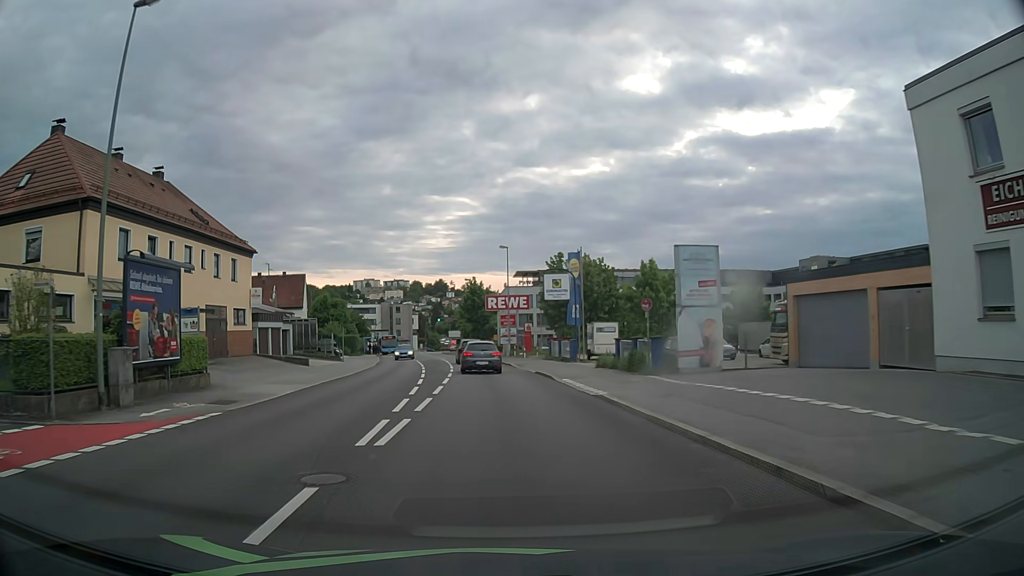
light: Day
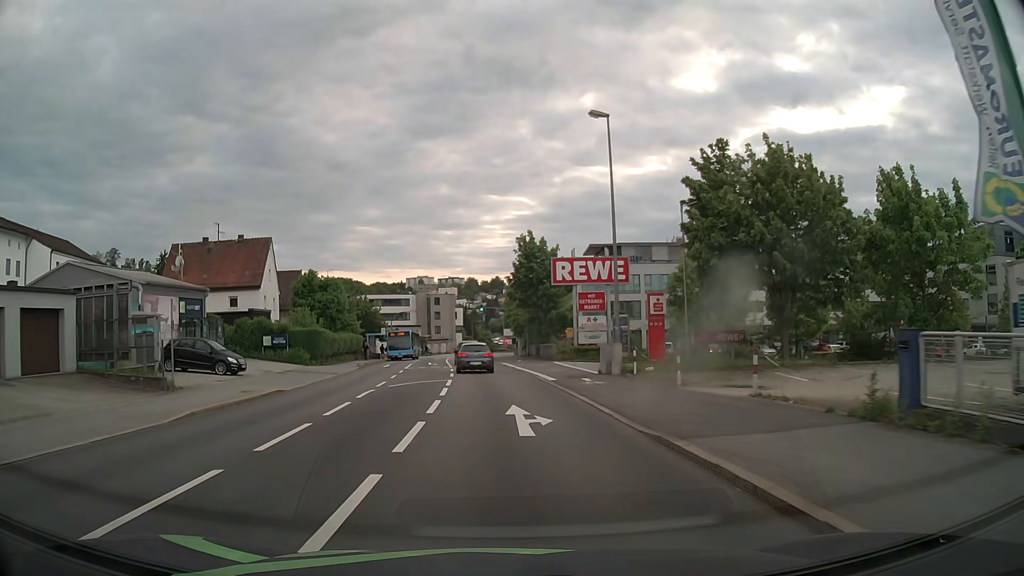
(-1.5, +36.8) m; -5°
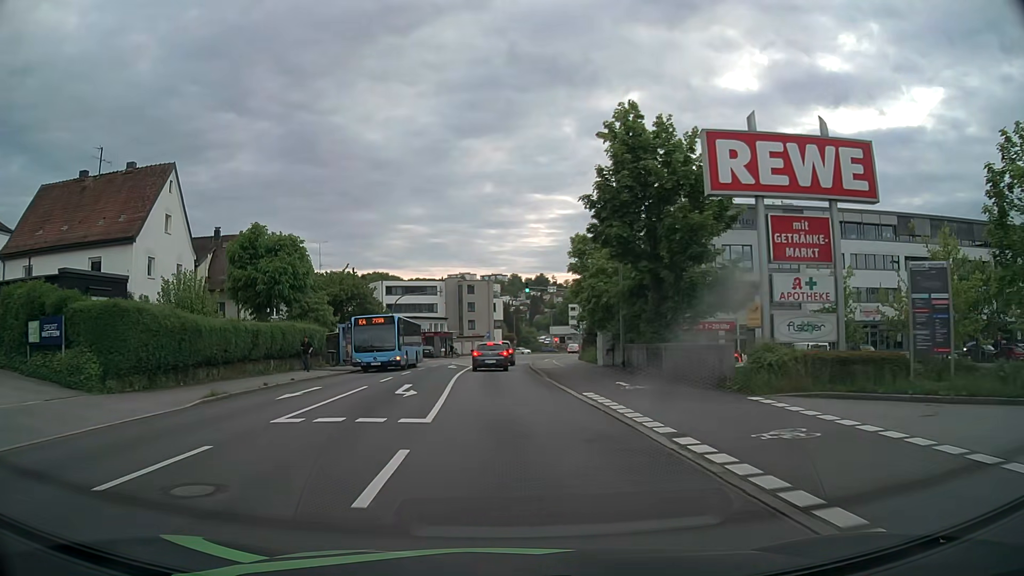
(-1.1, +29.4) m; -4°
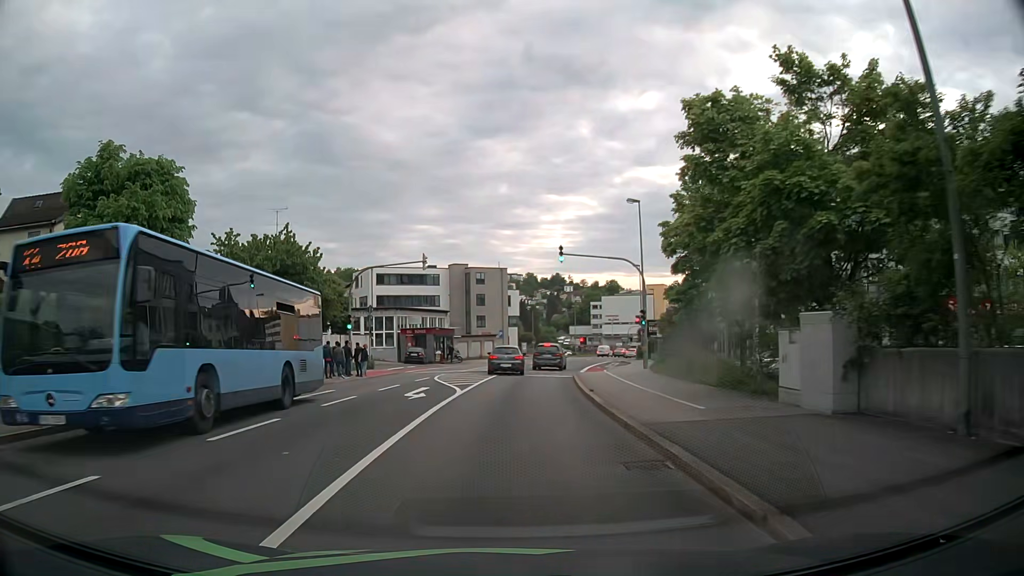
(-0.3, +21.7) m; -1°
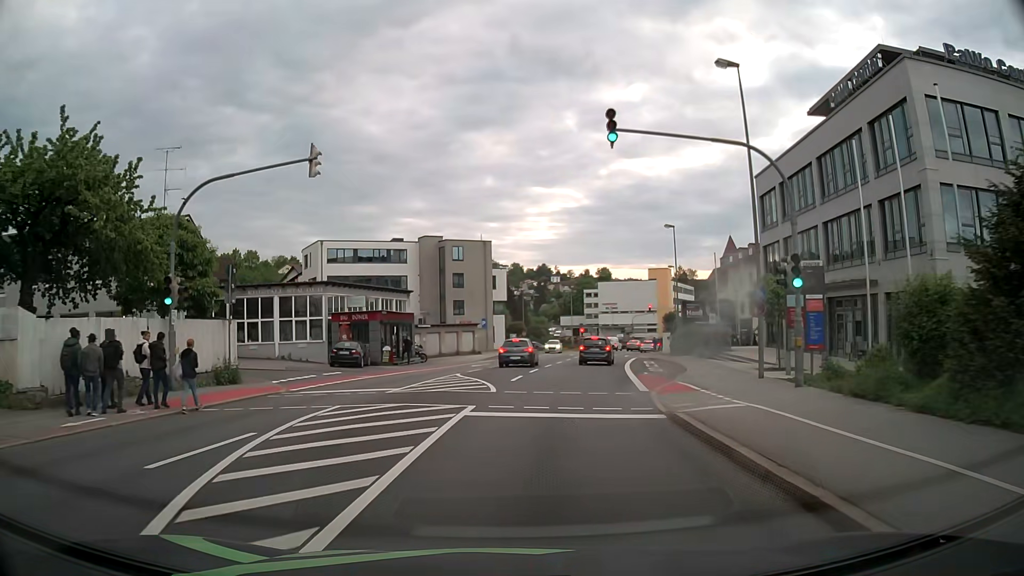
(0.0, +20.3) m; +1°
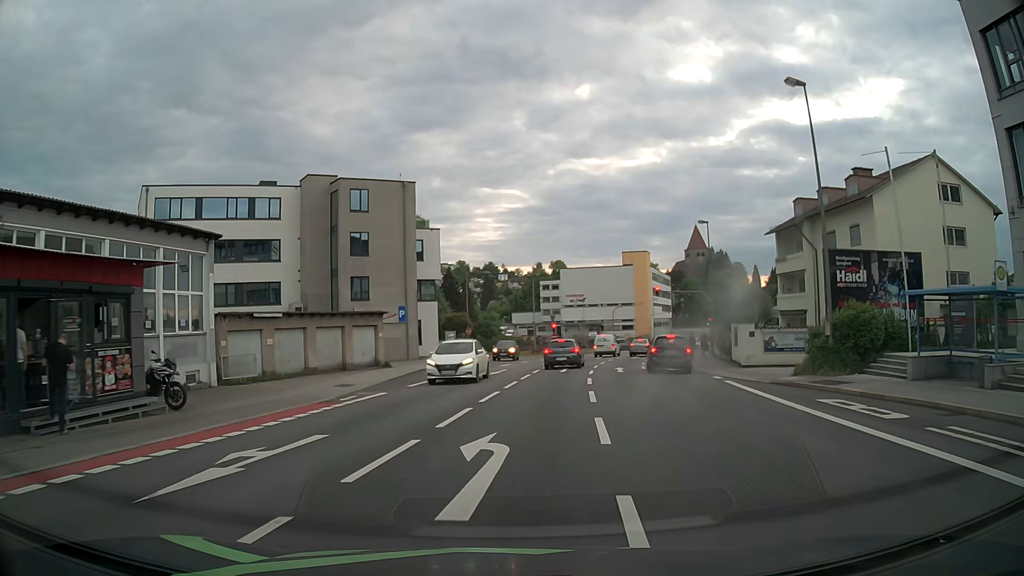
(+0.9, +31.2) m; +5°
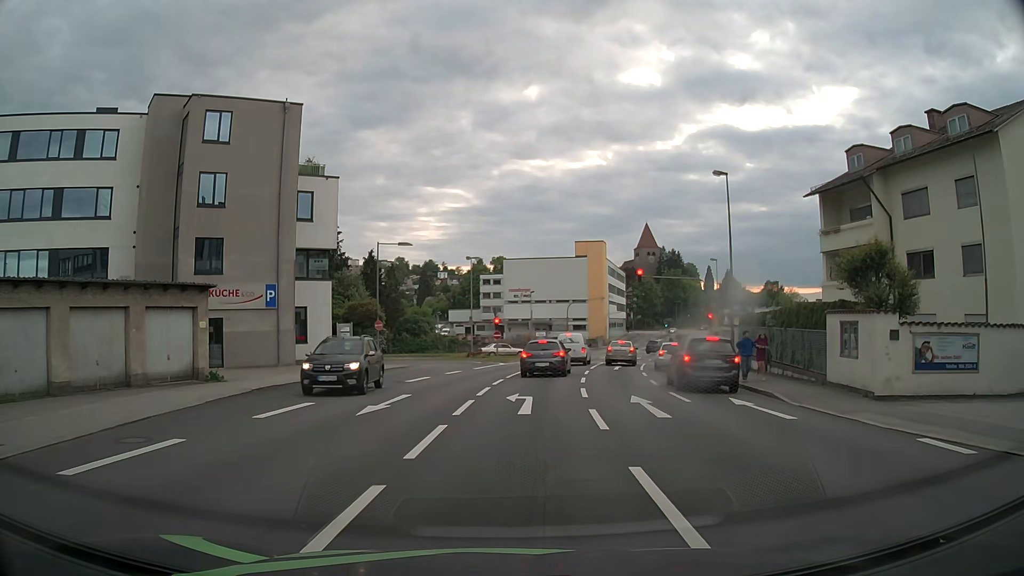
(+0.6, +16.8) m; +5°
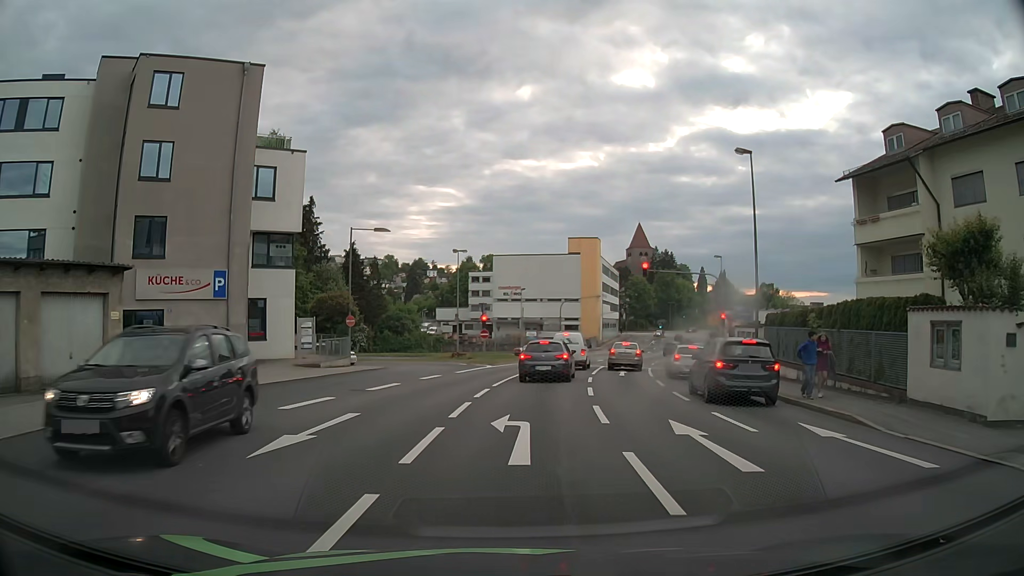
(0.0, +4.9) m; +1°
(0, +10) (+1, +20) (+2, +30) (+4, +40) (+6, +49) (+9, +59) (+6, +69) (-2, +73) (-12, +70) (-20, +64) m
